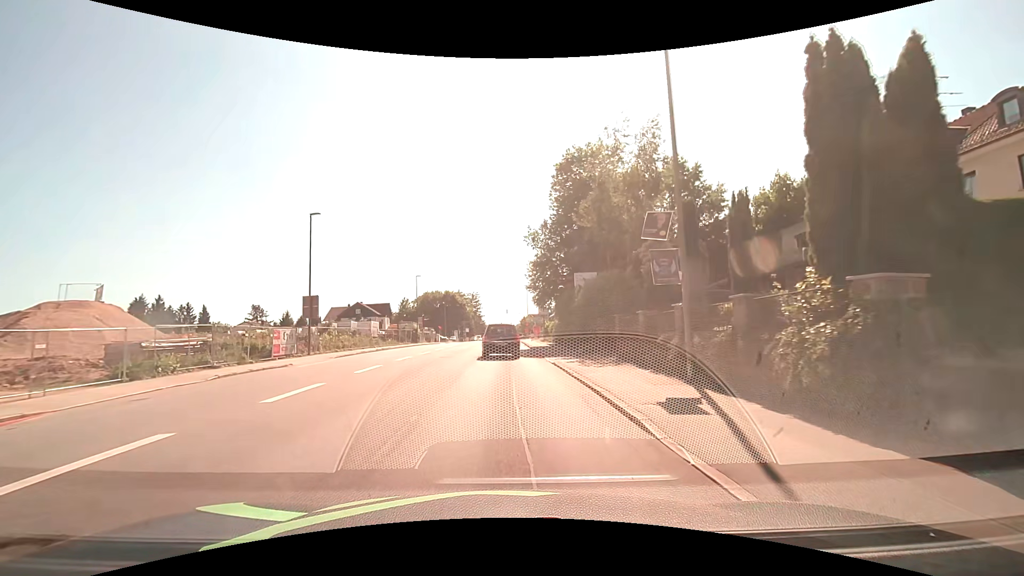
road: tertiary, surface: asphalt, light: Day
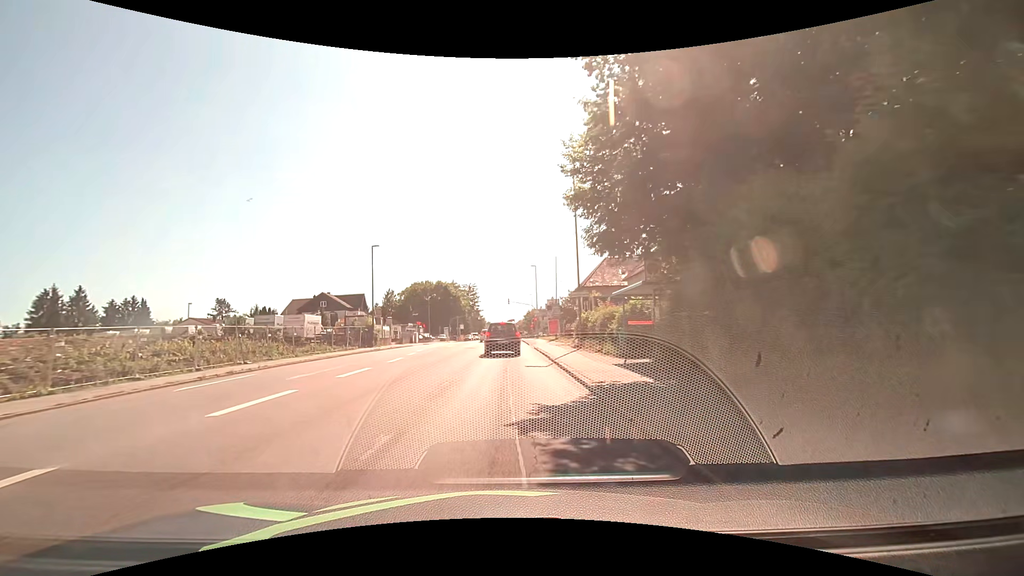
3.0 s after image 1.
(0.0, +25.6) m; 0°
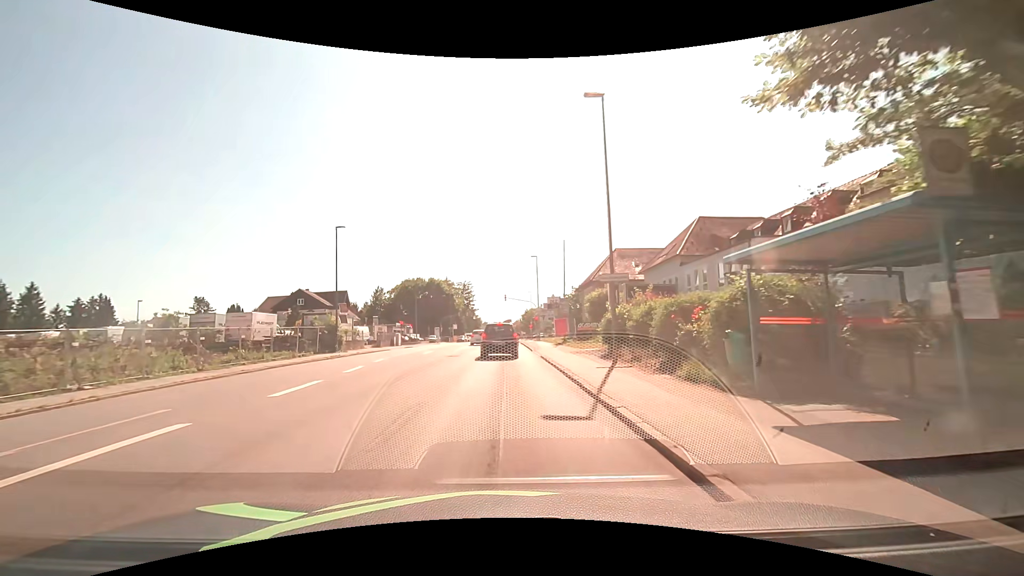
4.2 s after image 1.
(+0.1, +9.7) m; 0°
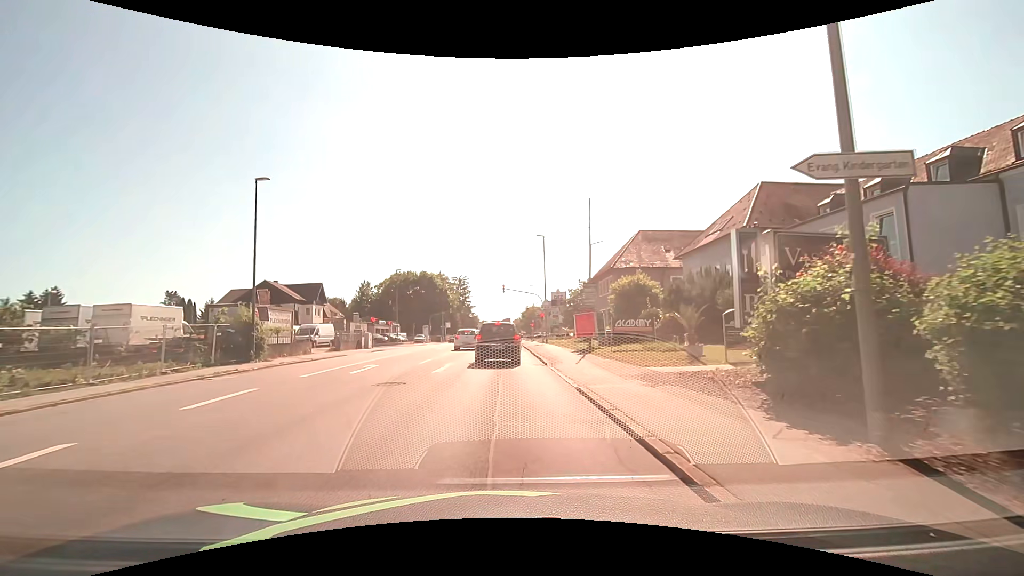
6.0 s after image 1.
(+0.1, +12.7) m; +1°
(0, +10) (0, +20) (0, +30) (0, +40) (0, +50) (0, +60) (-1, +70) (-1, +80) (-1, +90) (-1, +100) m
